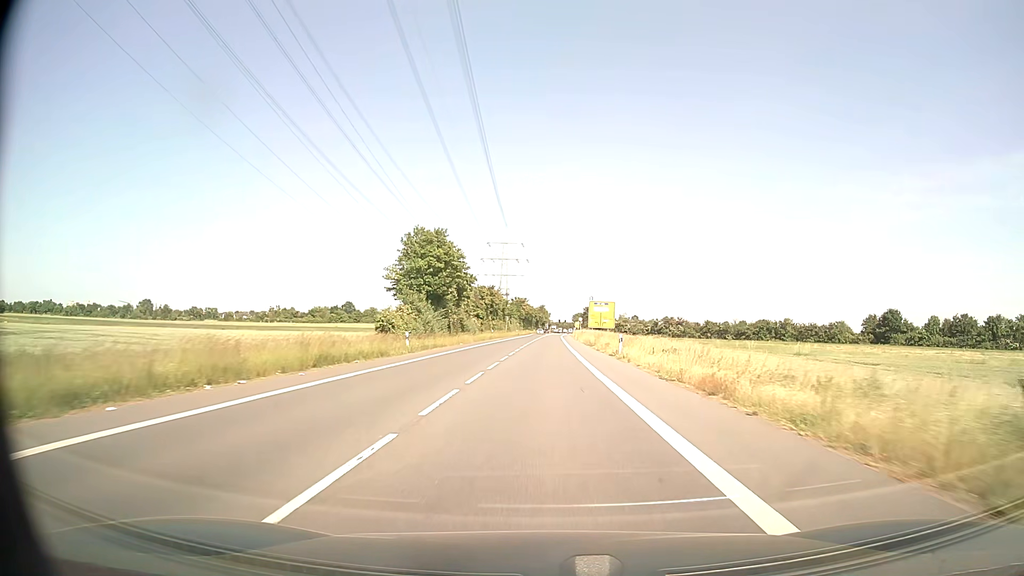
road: secondary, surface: asphalt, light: Day
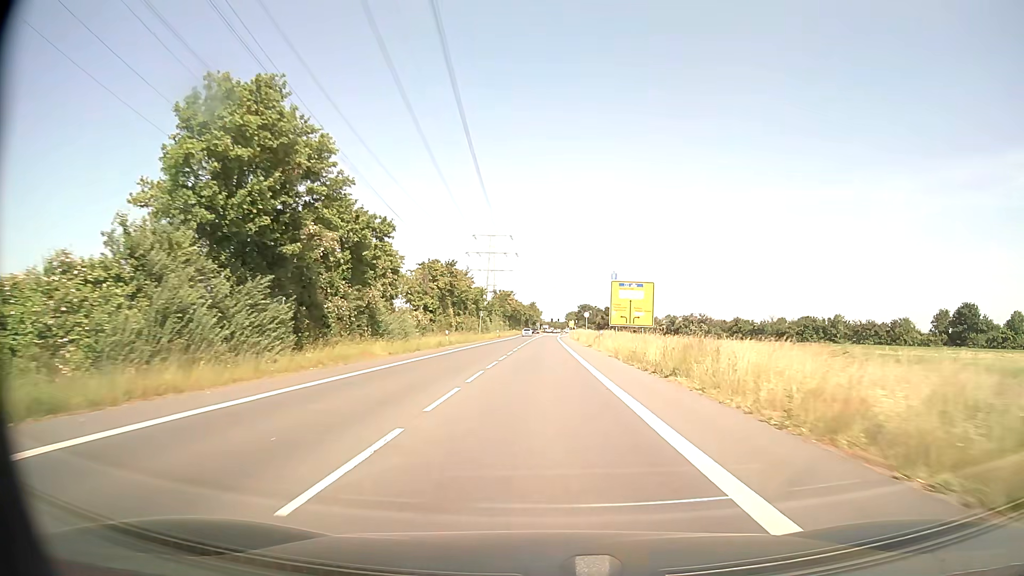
(+0.3, +35.6) m; +1°
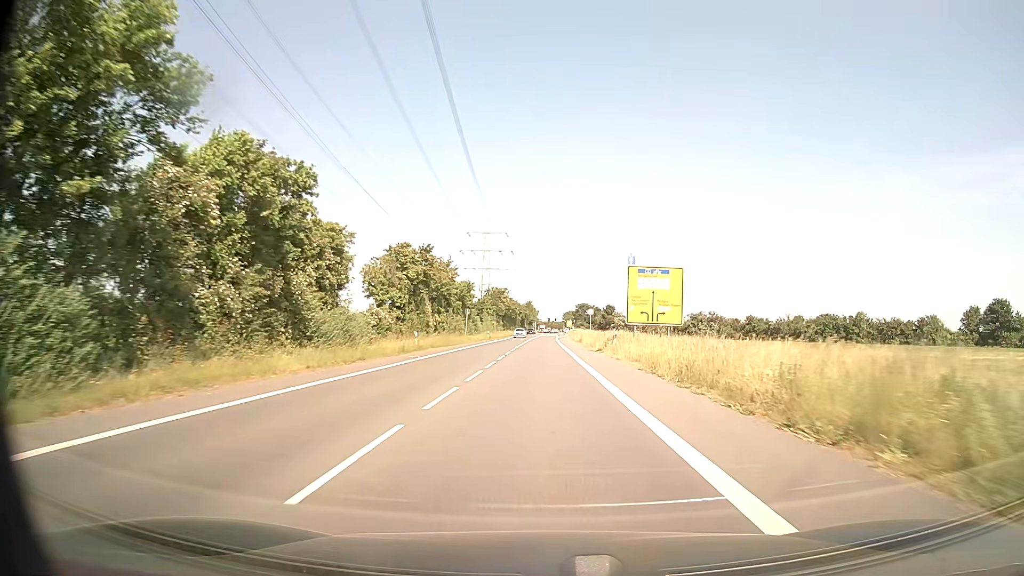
(0.0, +11.7) m; 0°
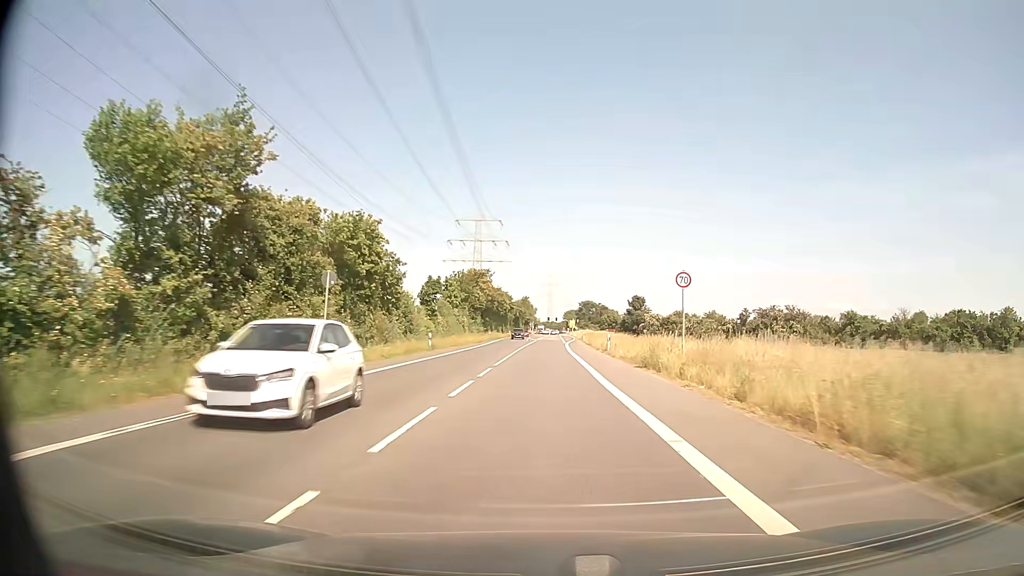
(0.0, +46.0) m; 0°
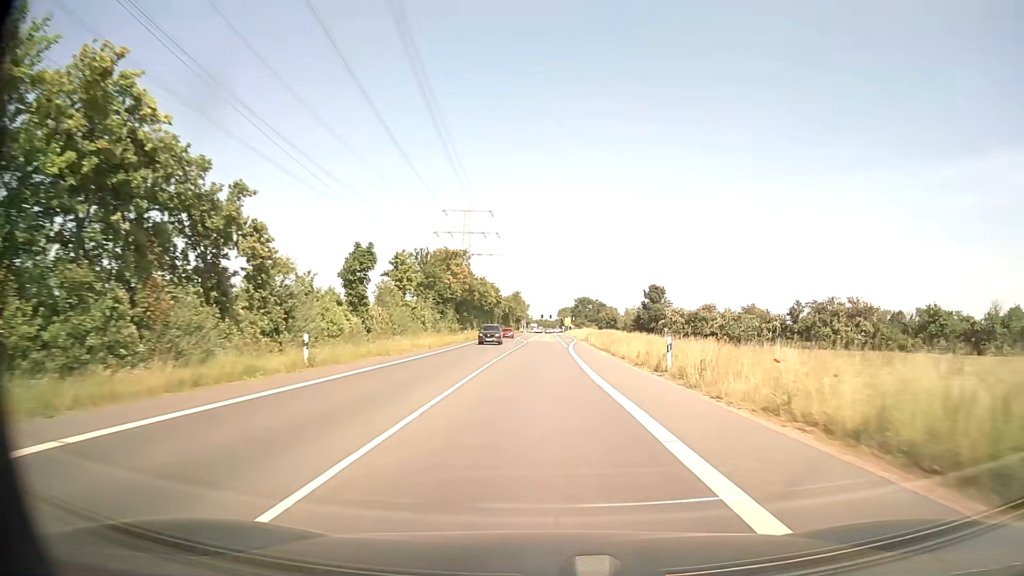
(+0.1, +22.5) m; +1°
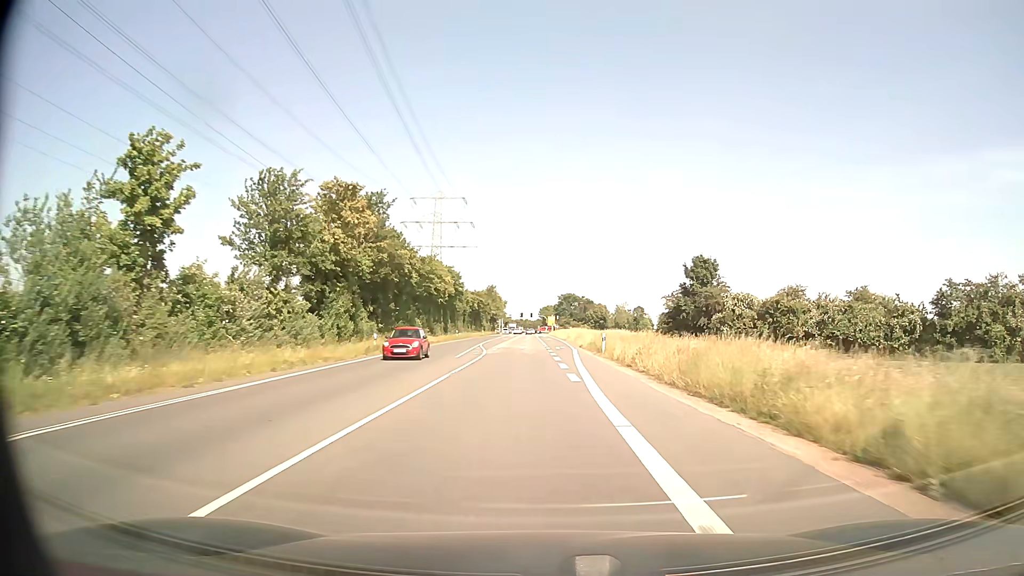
(+0.4, +33.2) m; +2°
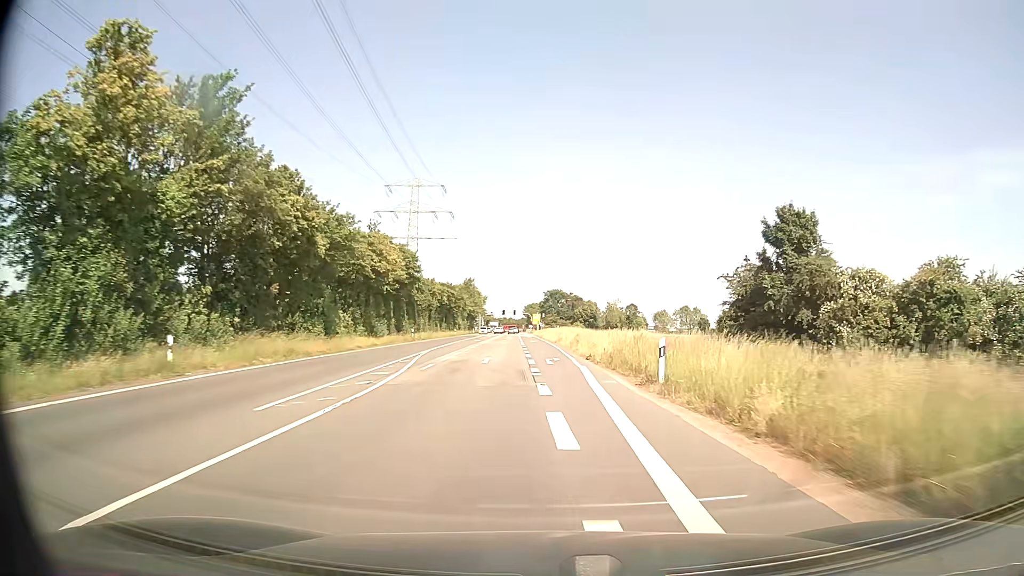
(+0.1, +21.8) m; +1°
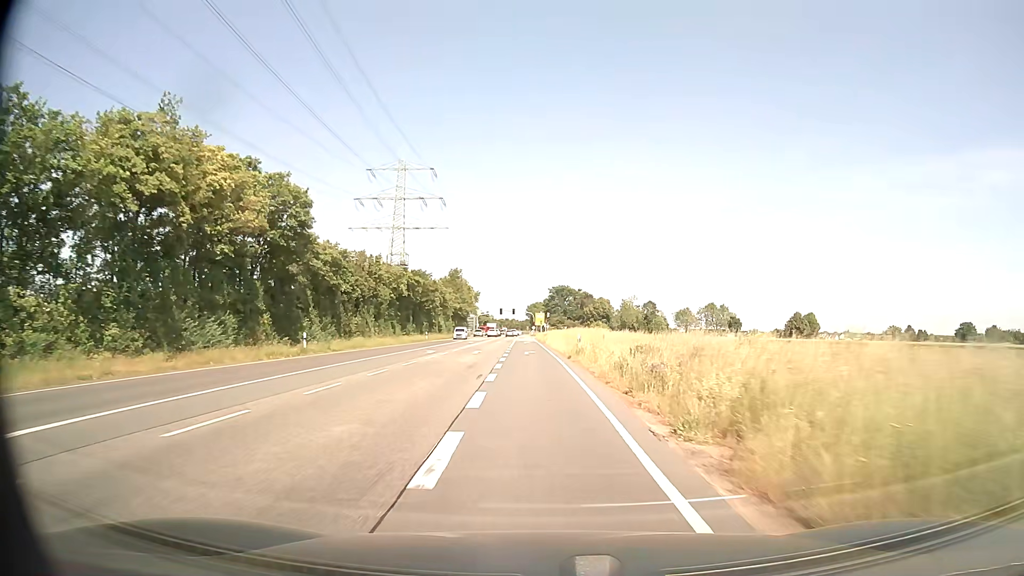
(+0.2, +32.0) m; 0°
(0, +10) (0, +20) (0, +30) (-1, +40) (-1, +50) (-1, +60) (-1, +70) (-2, +80) (-2, +90) (-2, +100) m
